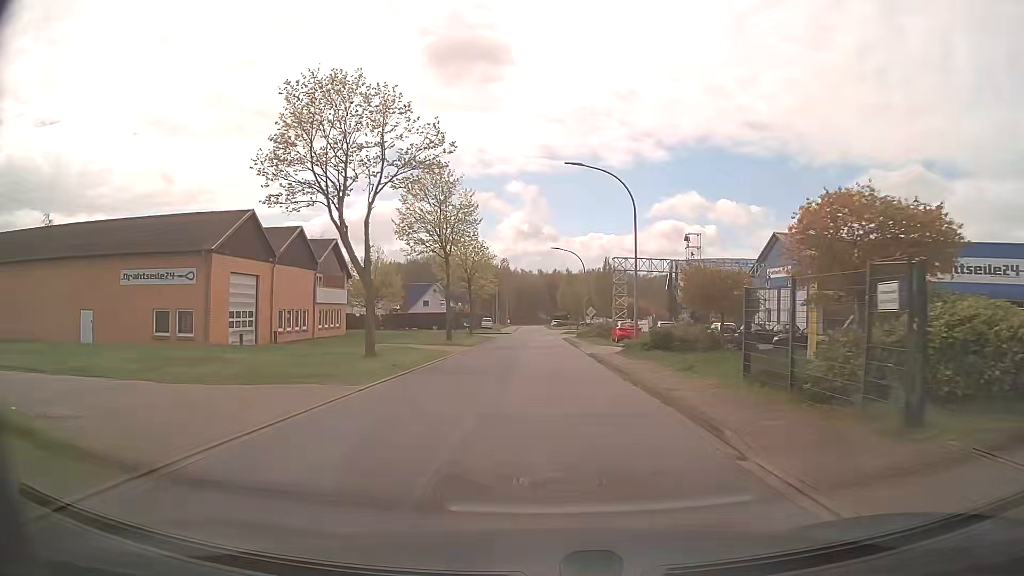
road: residential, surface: asphalt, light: Day
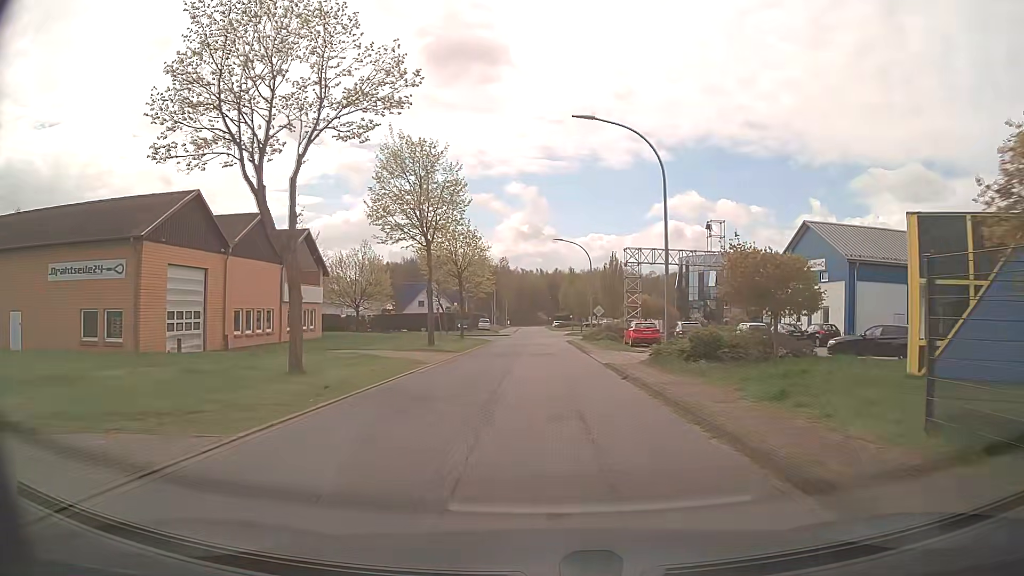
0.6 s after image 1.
(0.0, +6.6) m; 0°
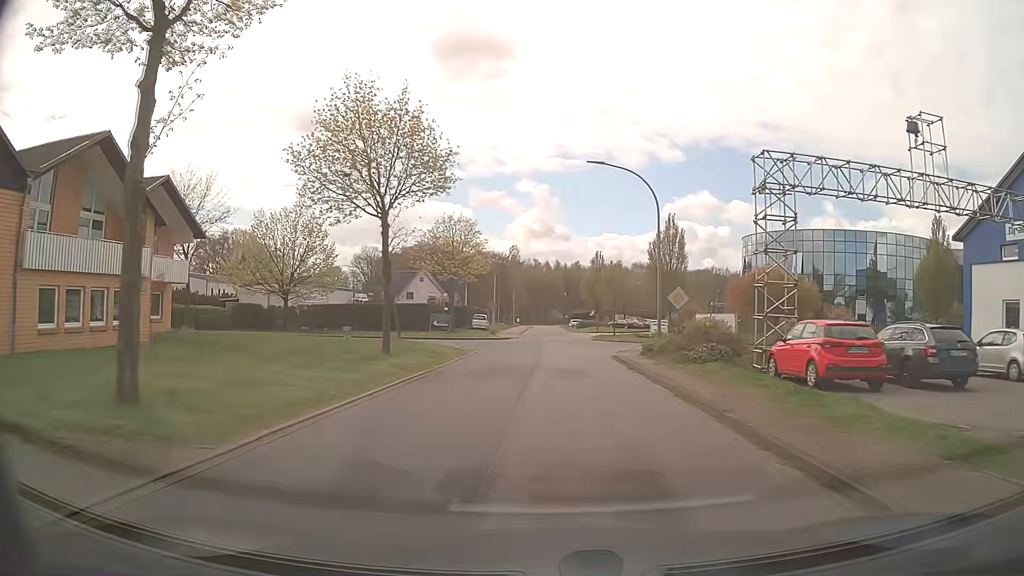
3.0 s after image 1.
(-0.4, +24.9) m; -2°
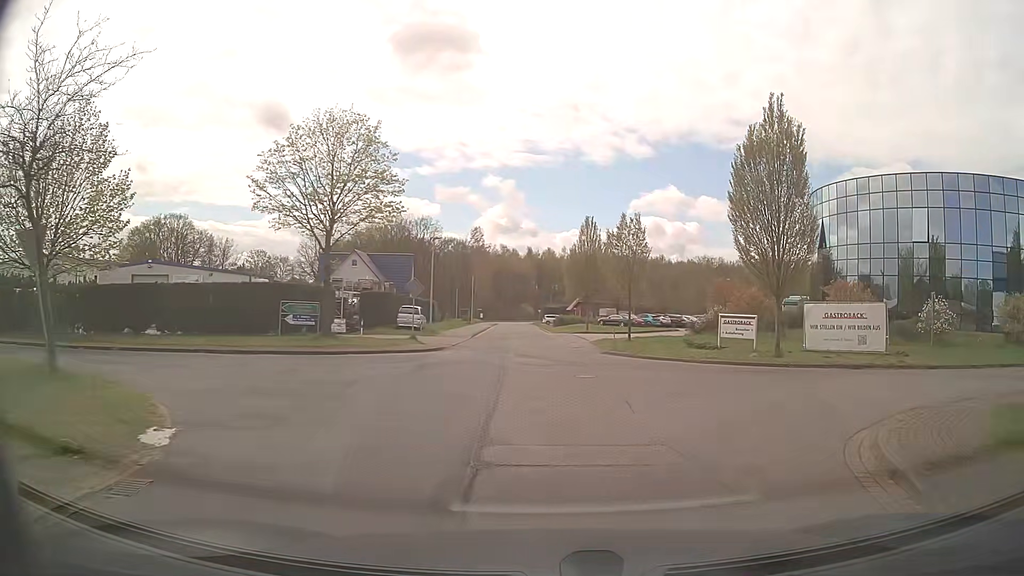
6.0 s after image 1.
(+0.3, +24.9) m; +2°
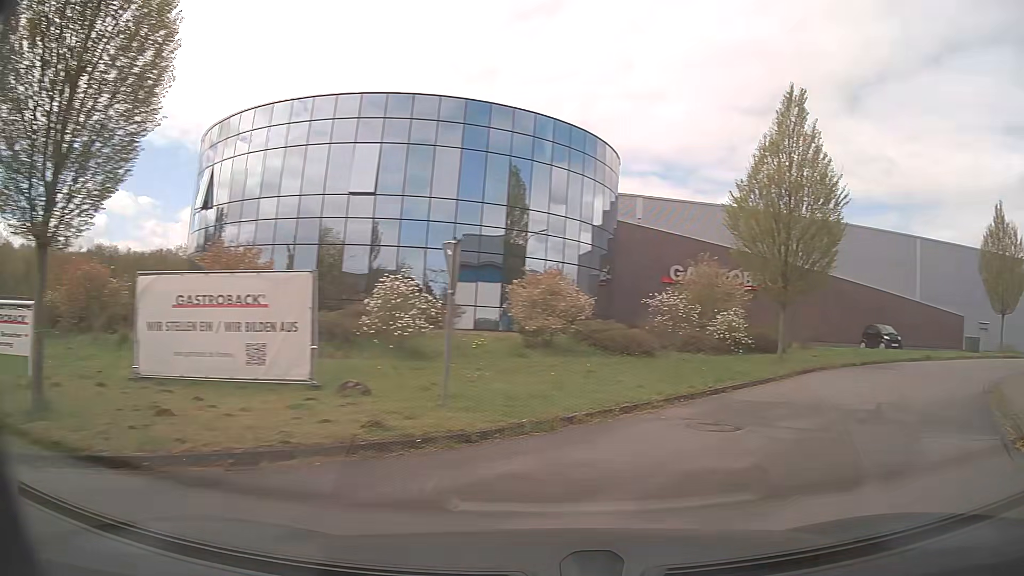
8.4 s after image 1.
(+5.2, +13.3) m; +51°
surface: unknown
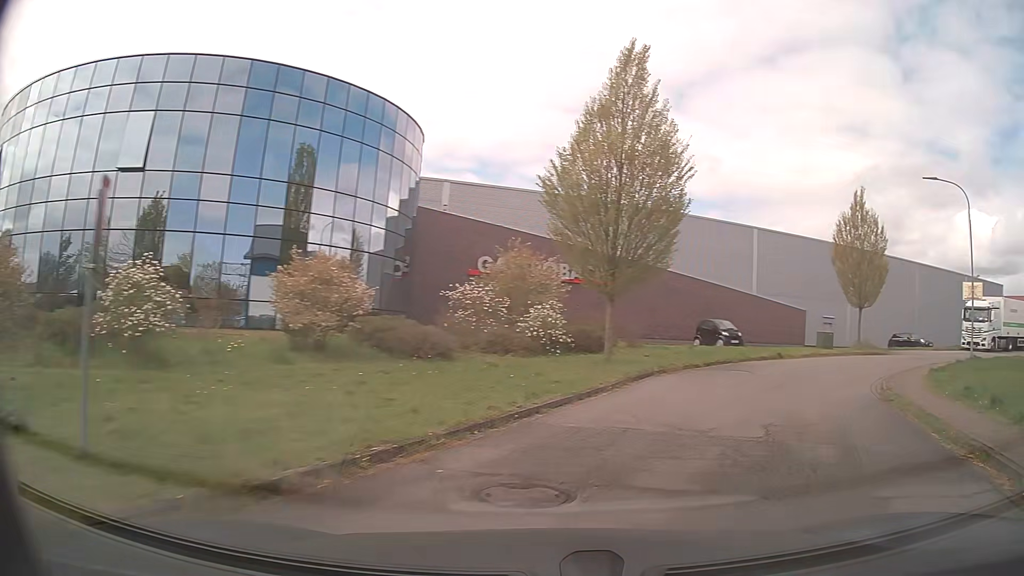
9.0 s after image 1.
(+0.6, +3.9) m; +16°
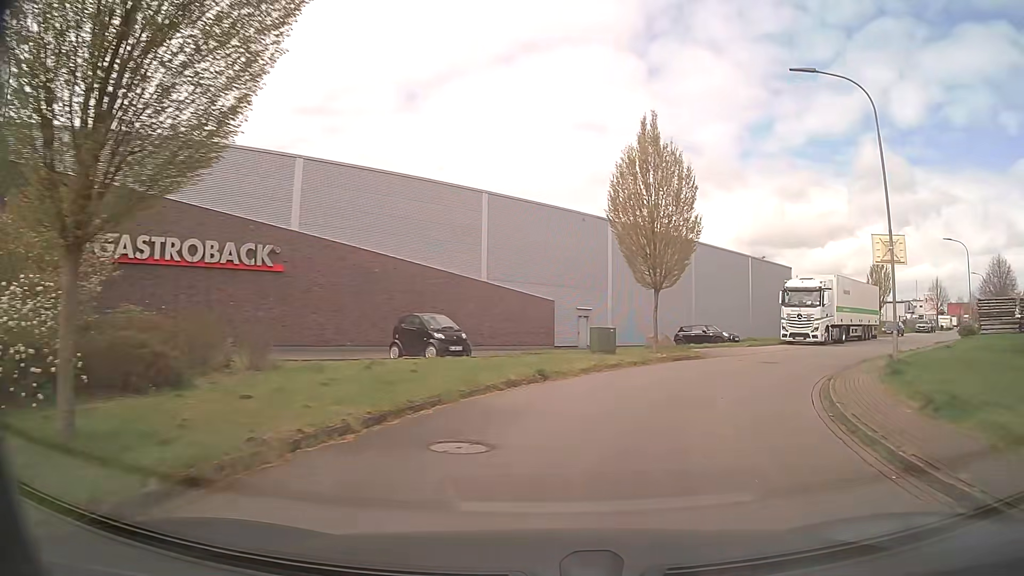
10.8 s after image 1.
(+3.6, +13.3) m; +24°
